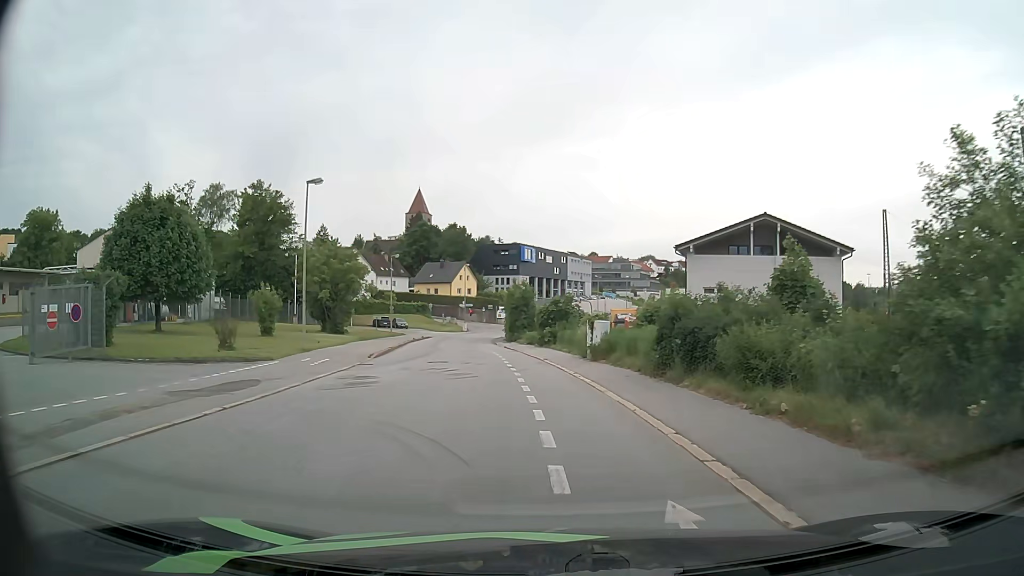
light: Day
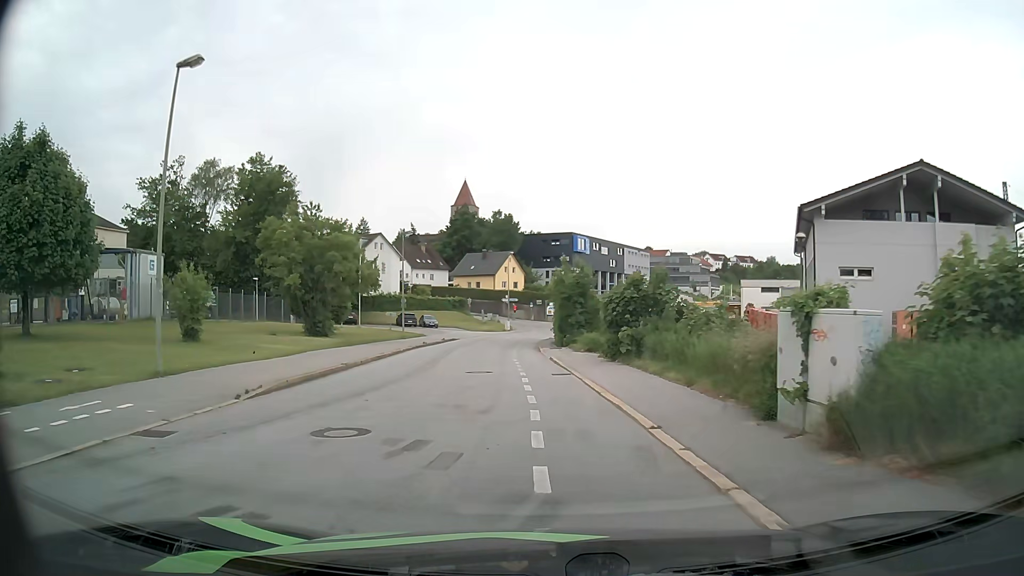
(-0.6, +16.3) m; -4°
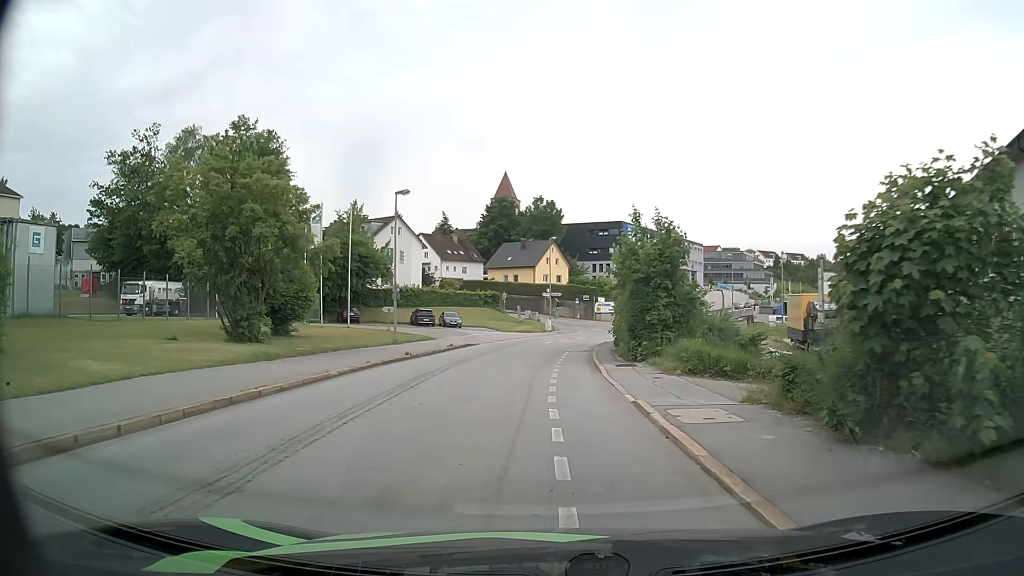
(-0.6, +15.5) m; -4°
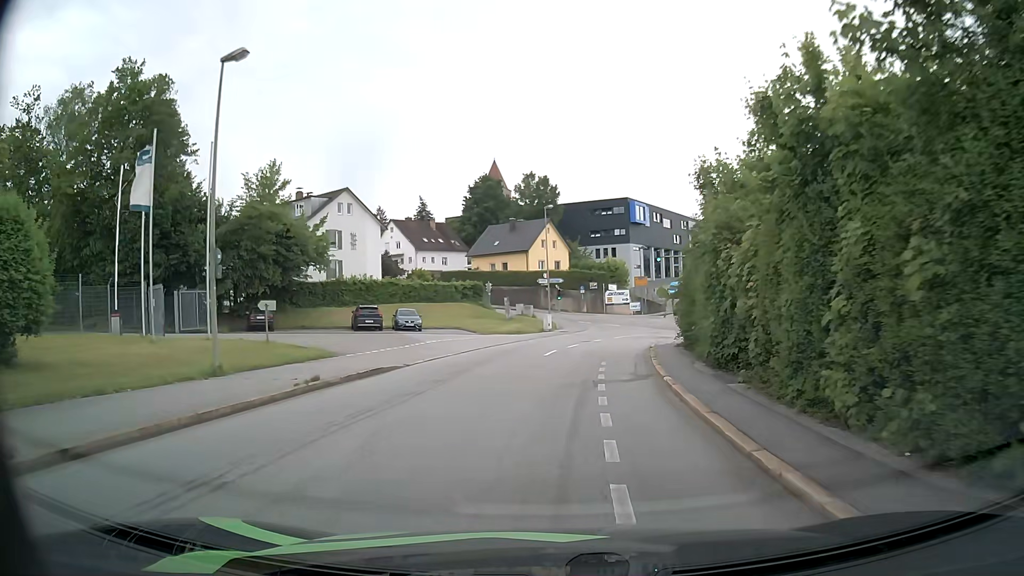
(0.0, +19.8) m; 0°
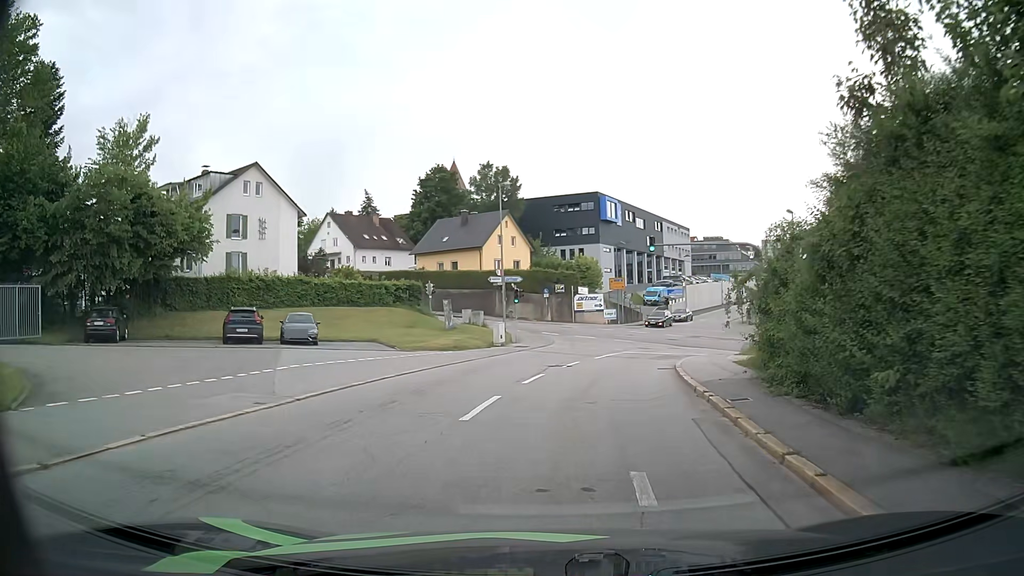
(+0.4, +13.6) m; +3°
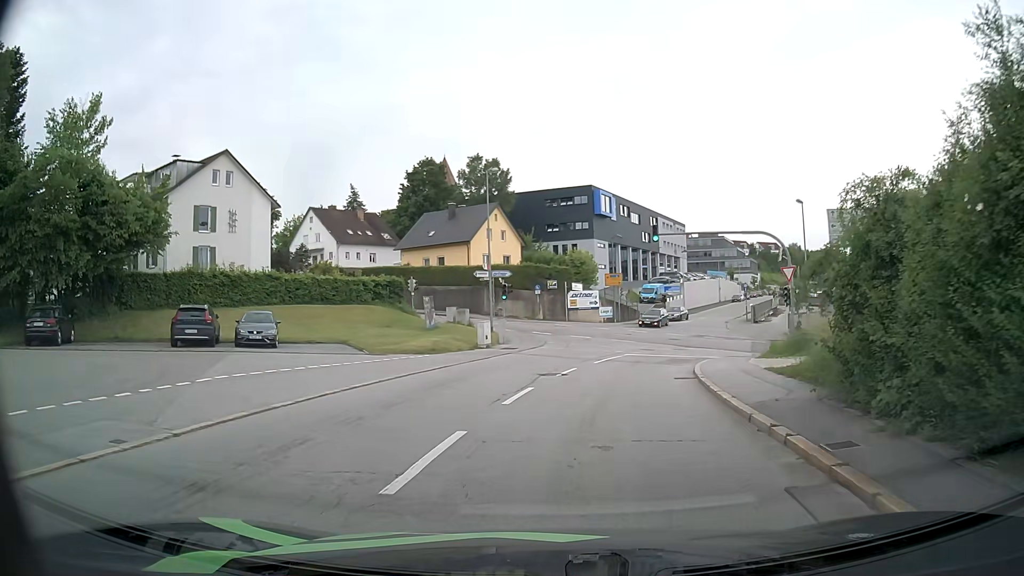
(0.0, +3.9) m; +1°
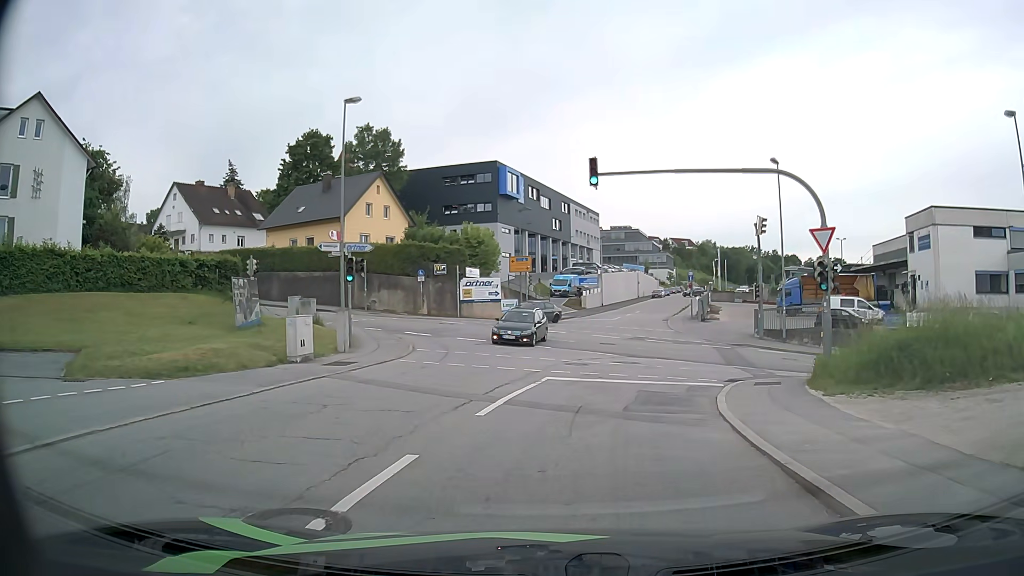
(+0.8, +13.4) m; +8°
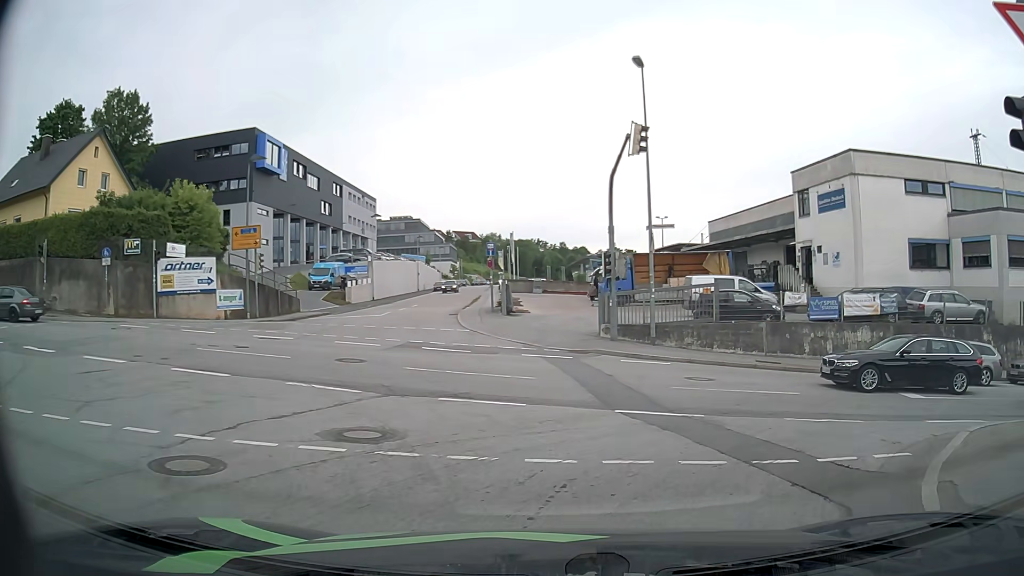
(+1.7, +14.8) m; +18°
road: residential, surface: asphalt
